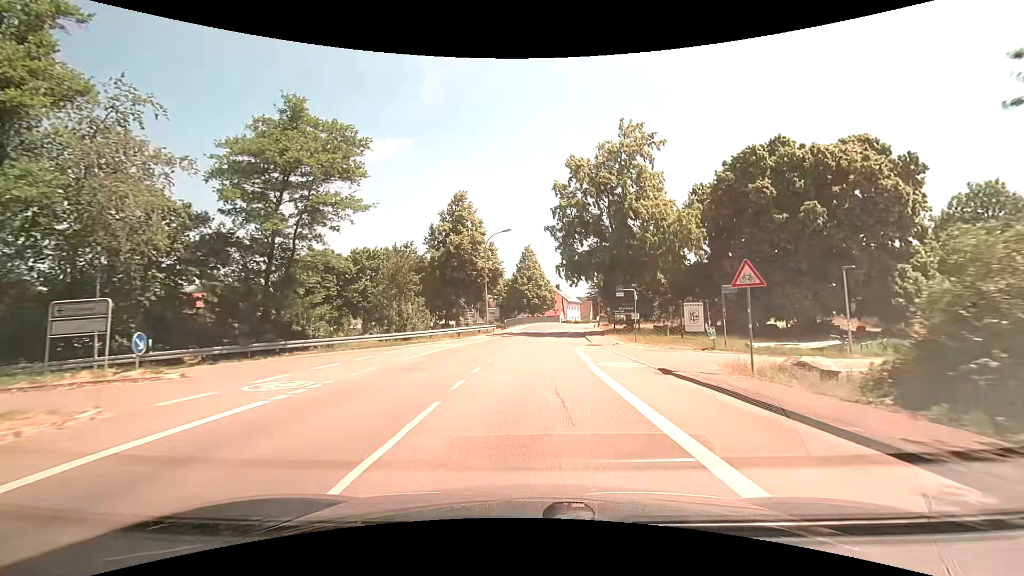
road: tertiary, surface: asphalt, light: Day
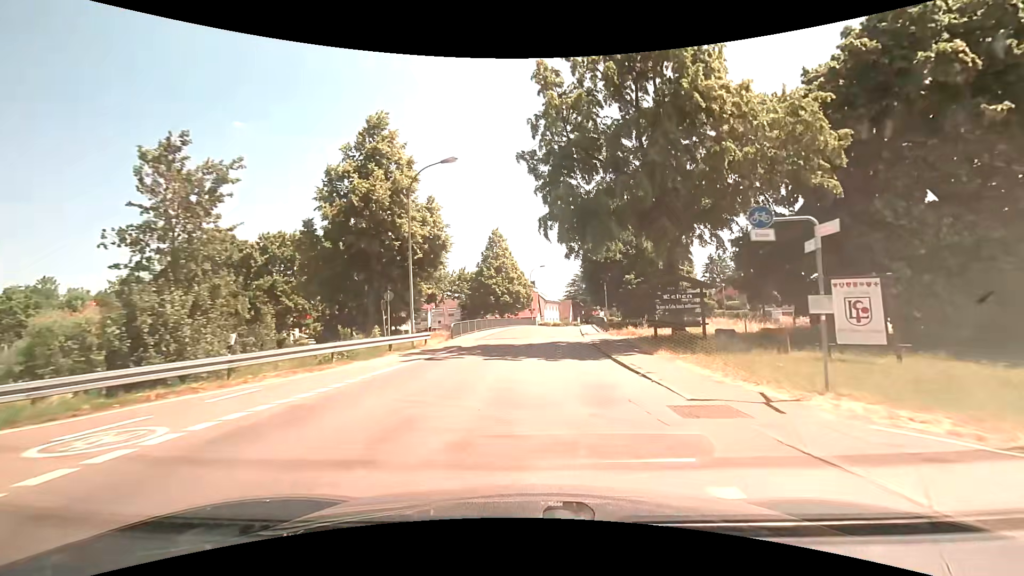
(+0.5, +20.0) m; +3°
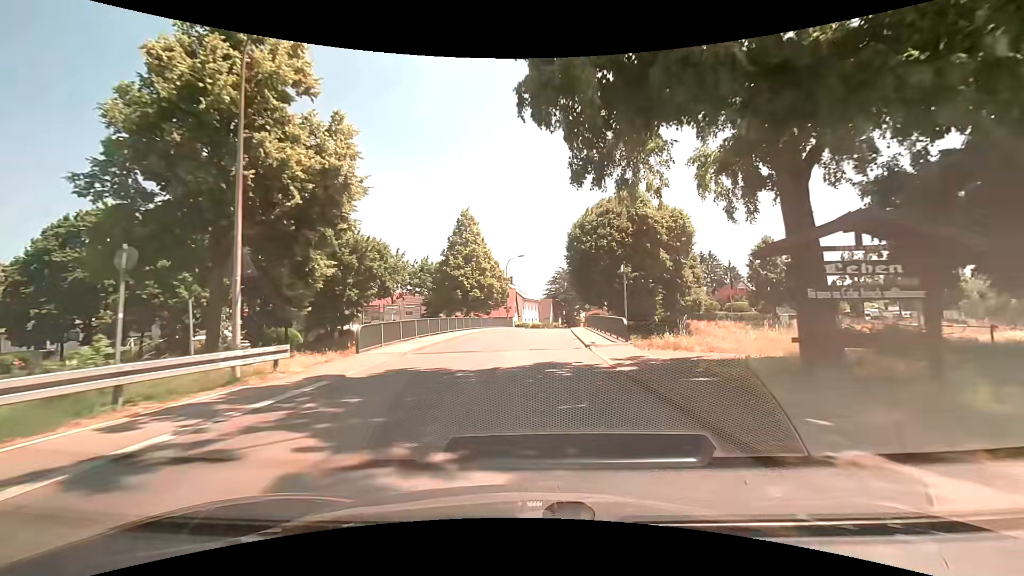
(+0.3, +12.7) m; +3°
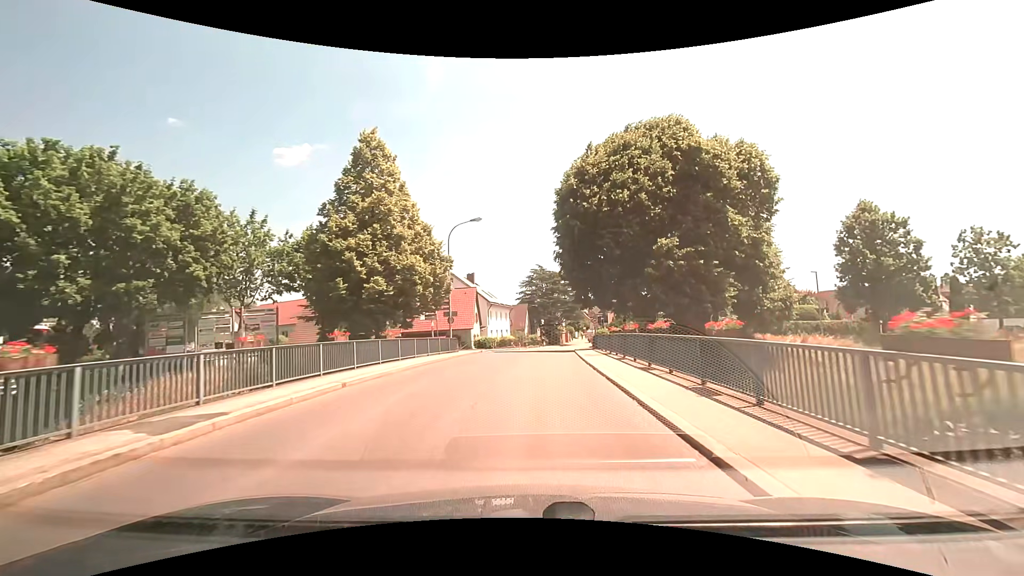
(+0.7, +28.4) m; +2°
